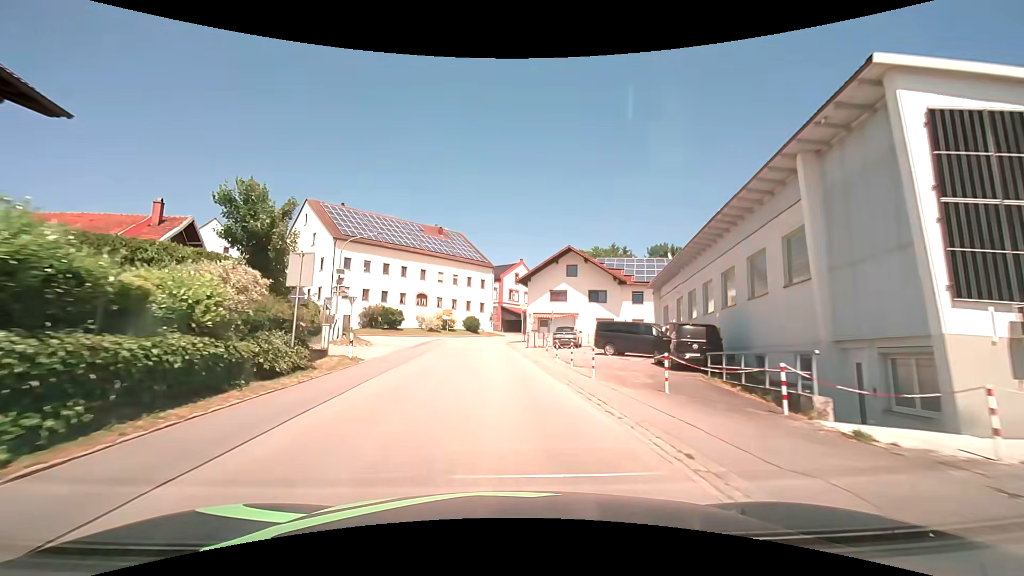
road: secondary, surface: asphalt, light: Day
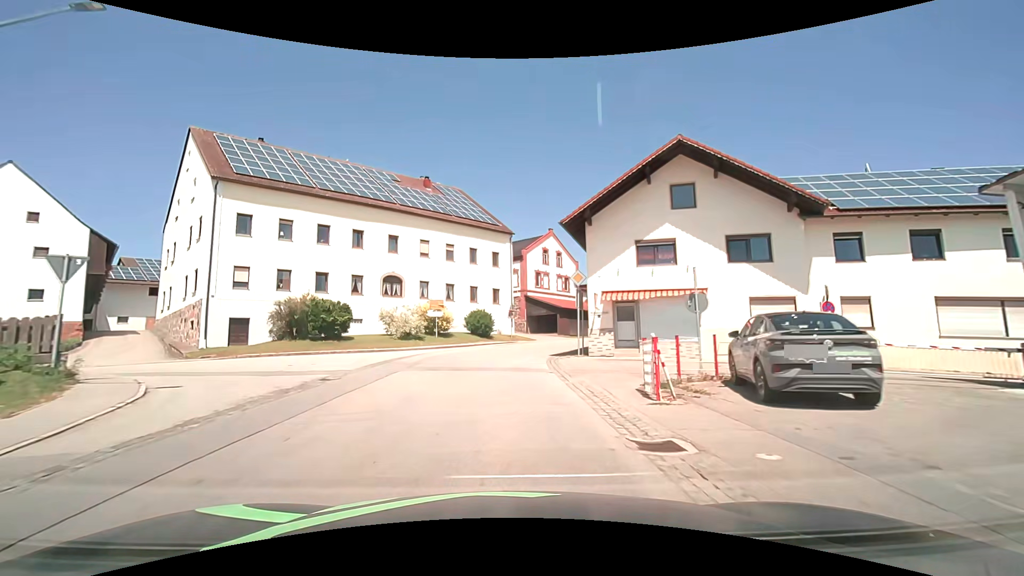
(-0.7, +26.7) m; -2°
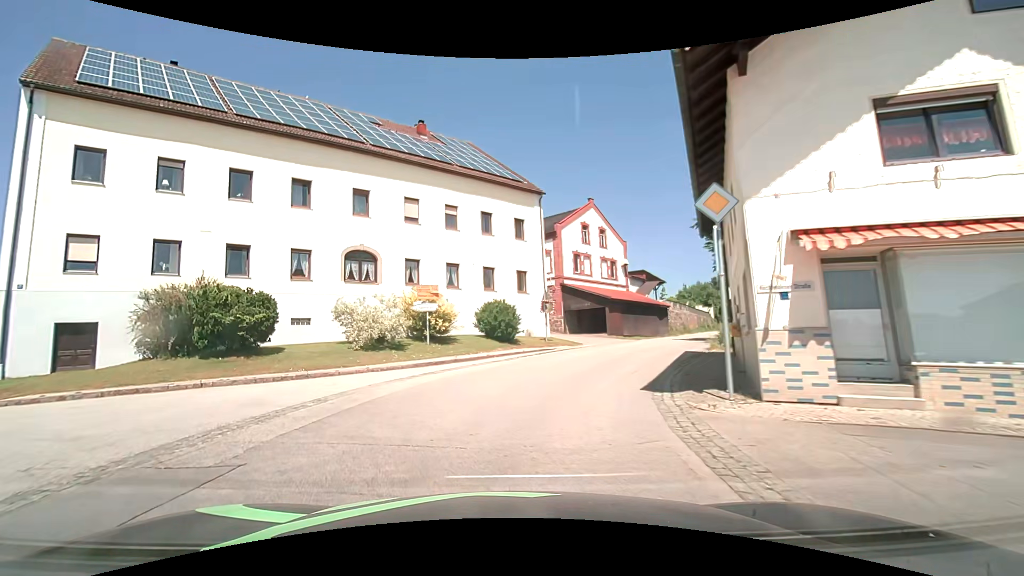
(-0.1, +13.6) m; -3°
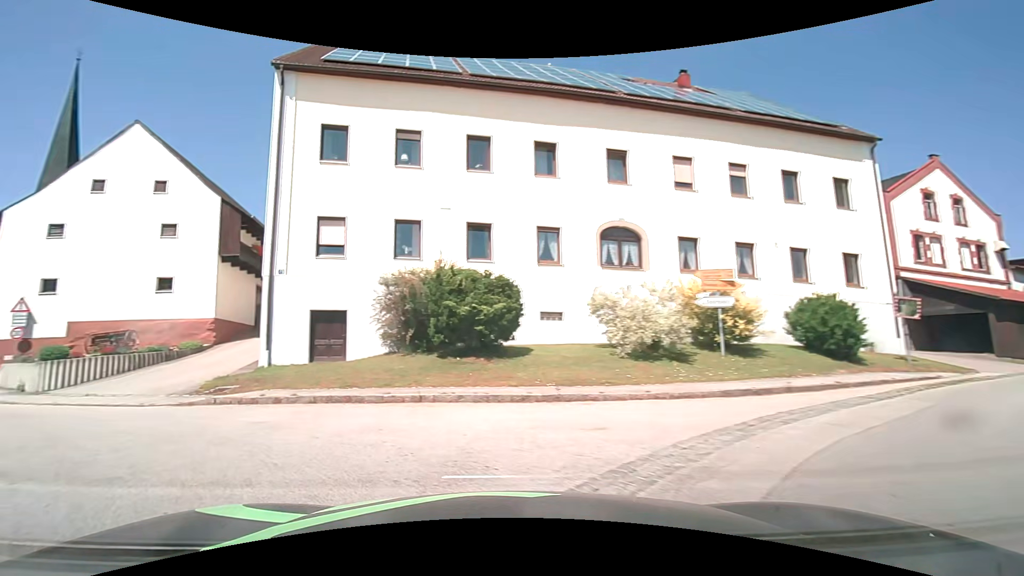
(-1.4, +6.2) m; -29°
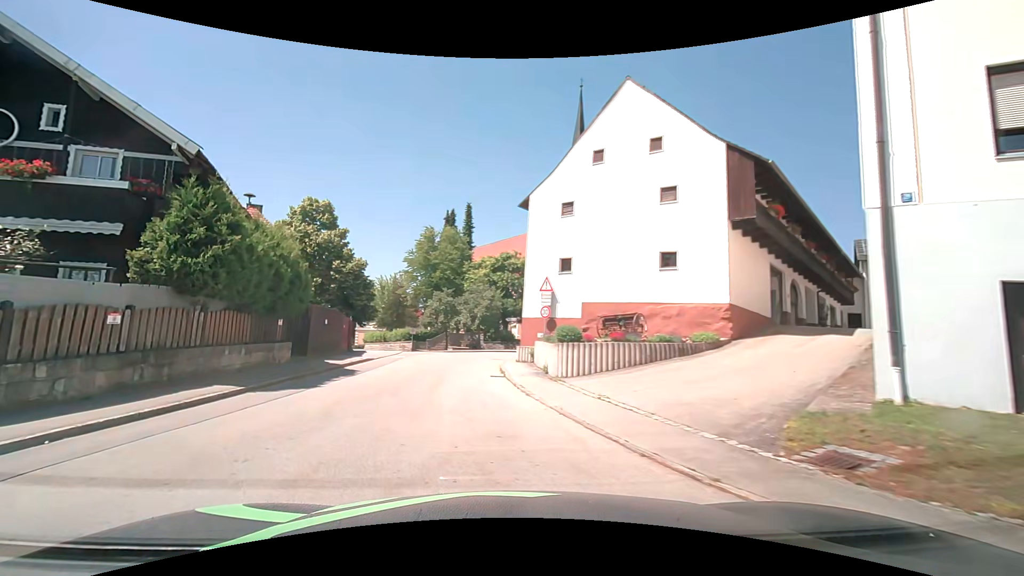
(-4.3, +8.0) m; -51°
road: tertiary
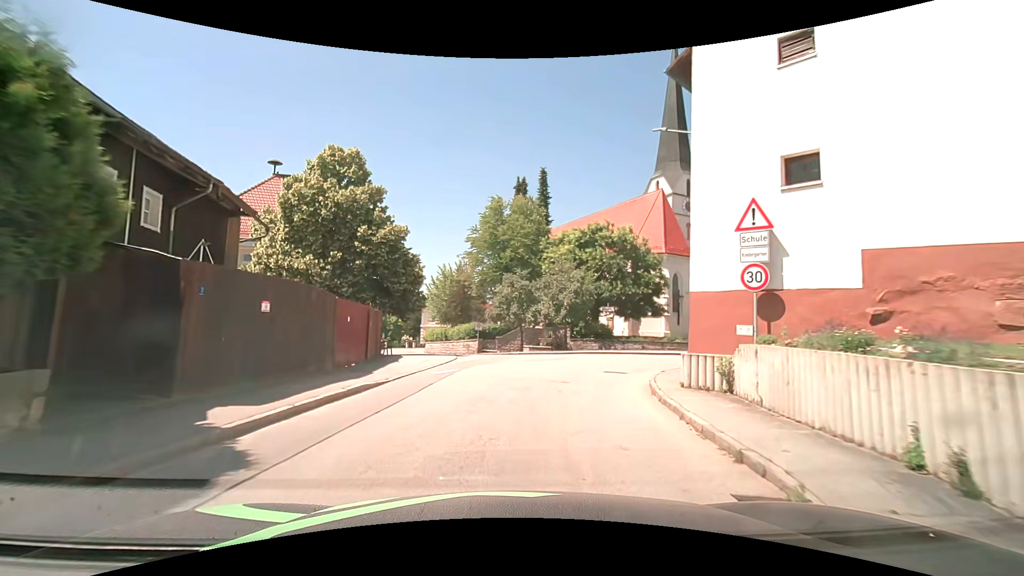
(-1.6, +13.2) m; -8°
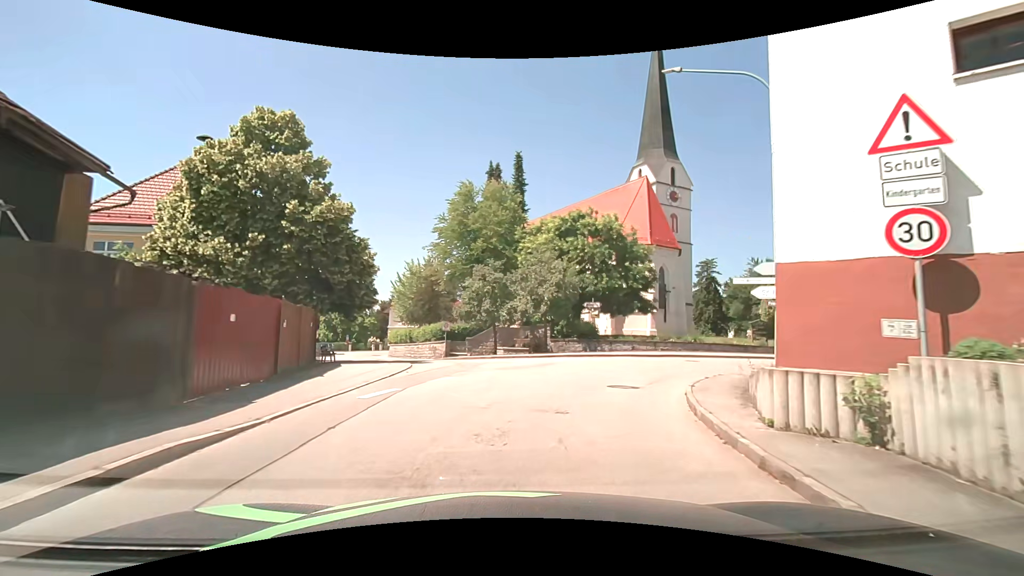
(+0.1, +5.0) m; +3°
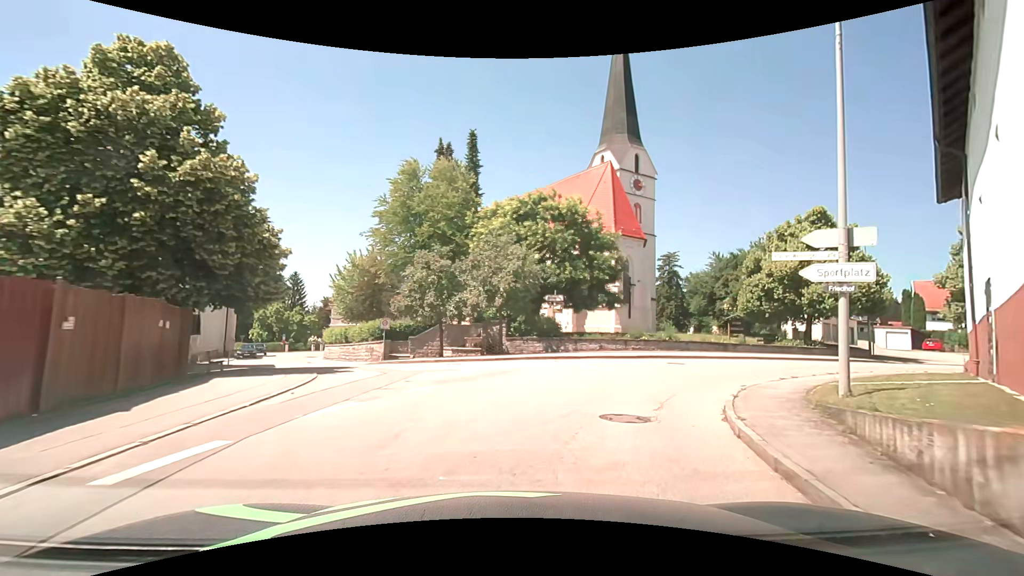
(+0.2, +4.9) m; +4°
(+2, +10) (+7, +18) (+15, +24) (+25, +27) (+34, +30) (+44, +33) (+53, +35) (+63, +37) (+73, +40) (+82, +43) m
